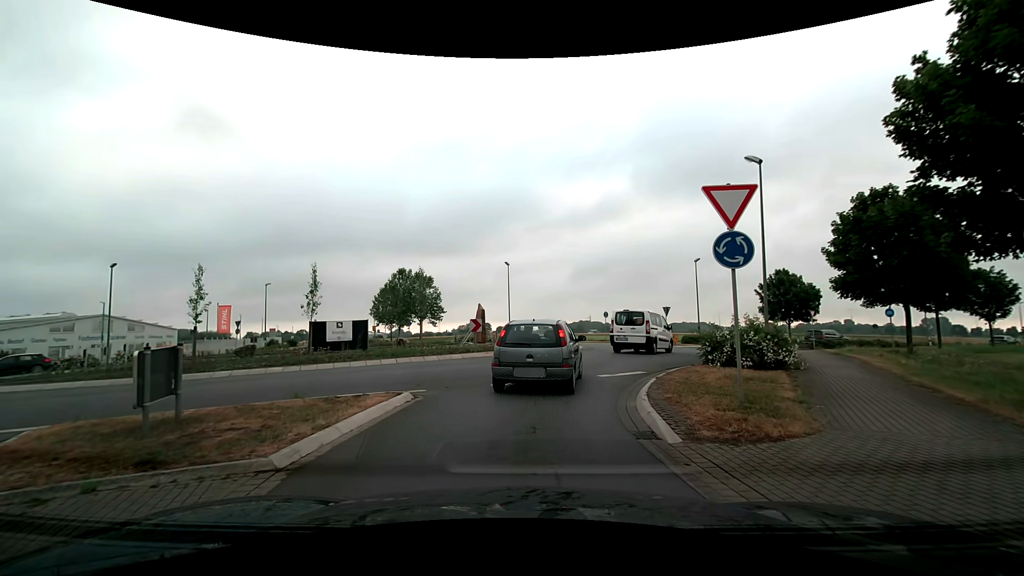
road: secondary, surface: asphalt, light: Day
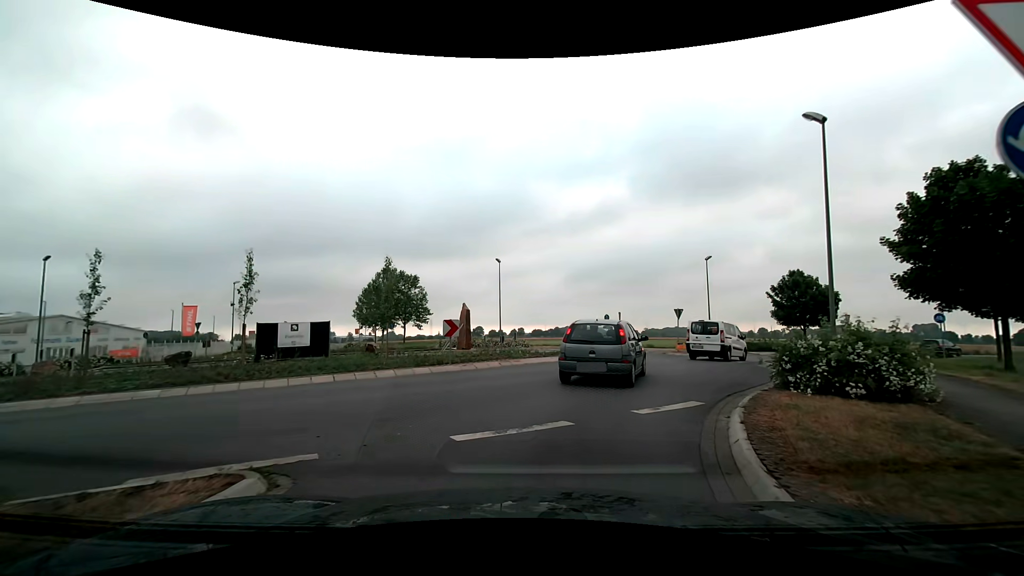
(-0.1, +5.2) m; 0°
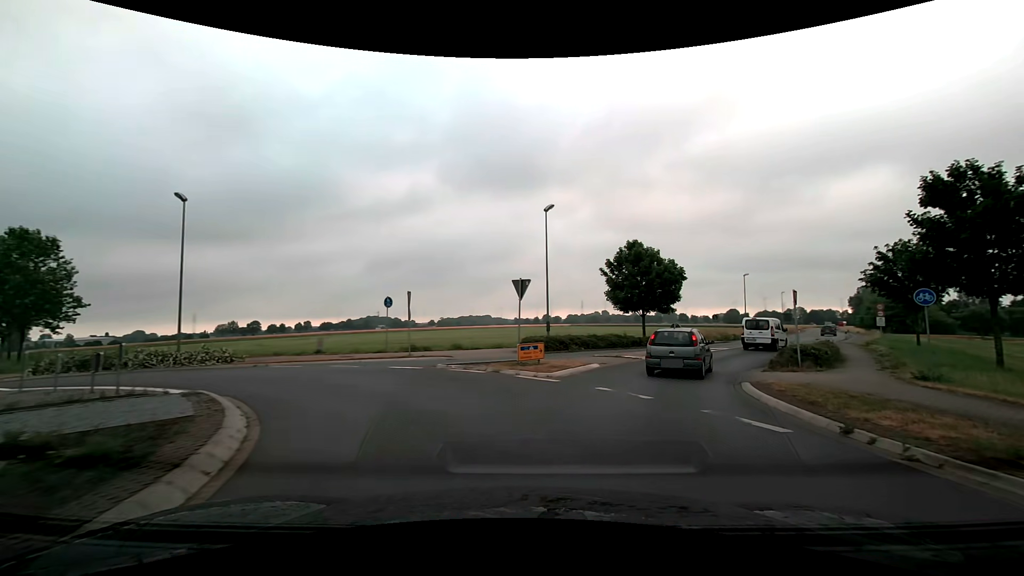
(+3.0, +19.3) m; +22°
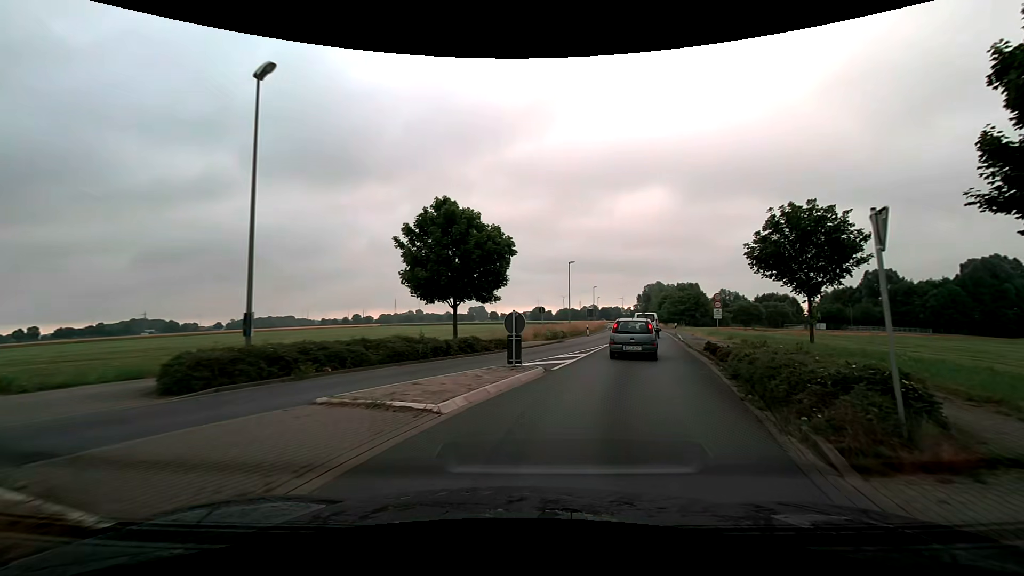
(+2.8, +14.5) m; +21°
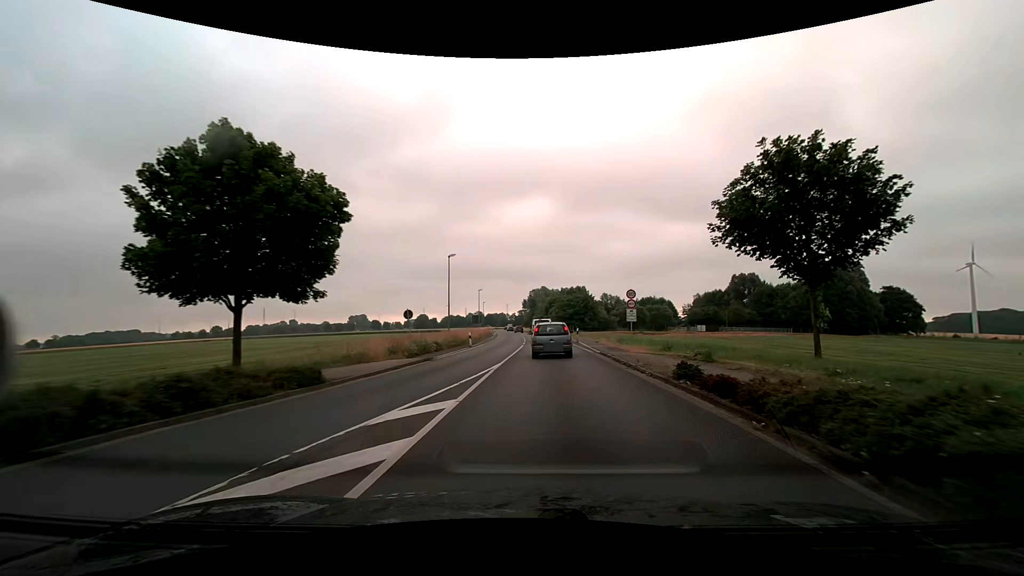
(+1.1, +10.9) m; +13°
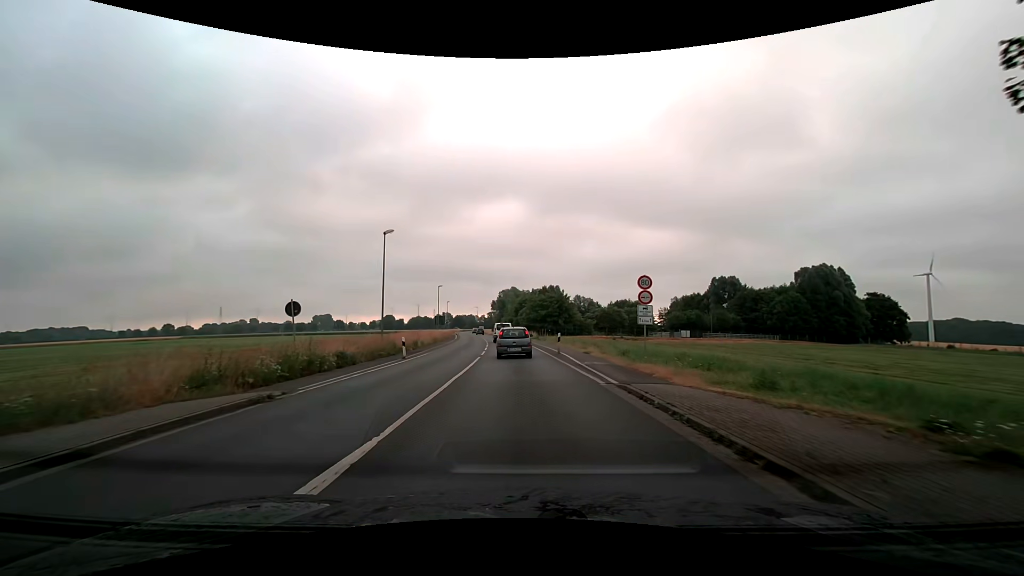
(+0.4, +11.7) m; +3°
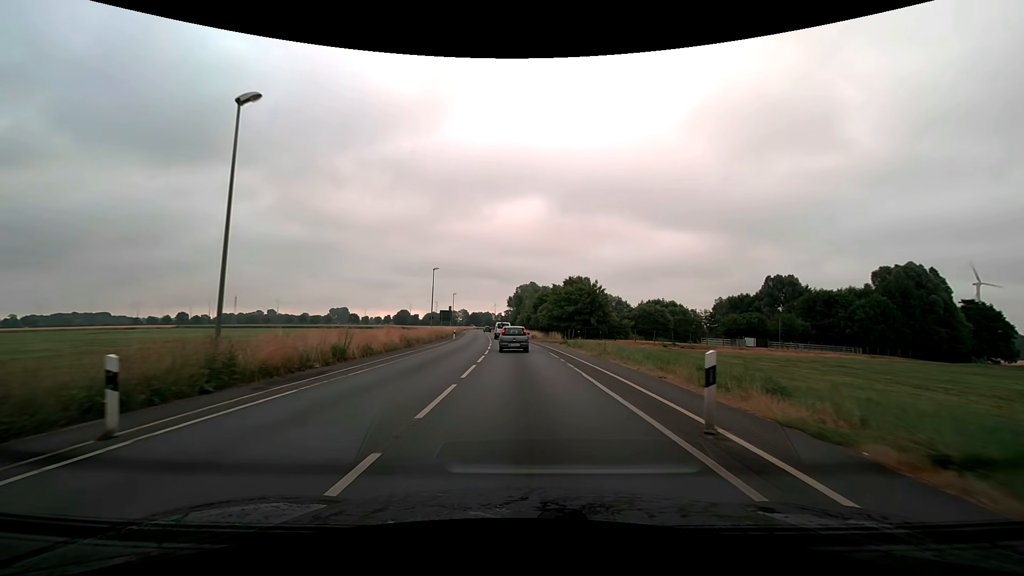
(-0.3, +19.7) m; -2°
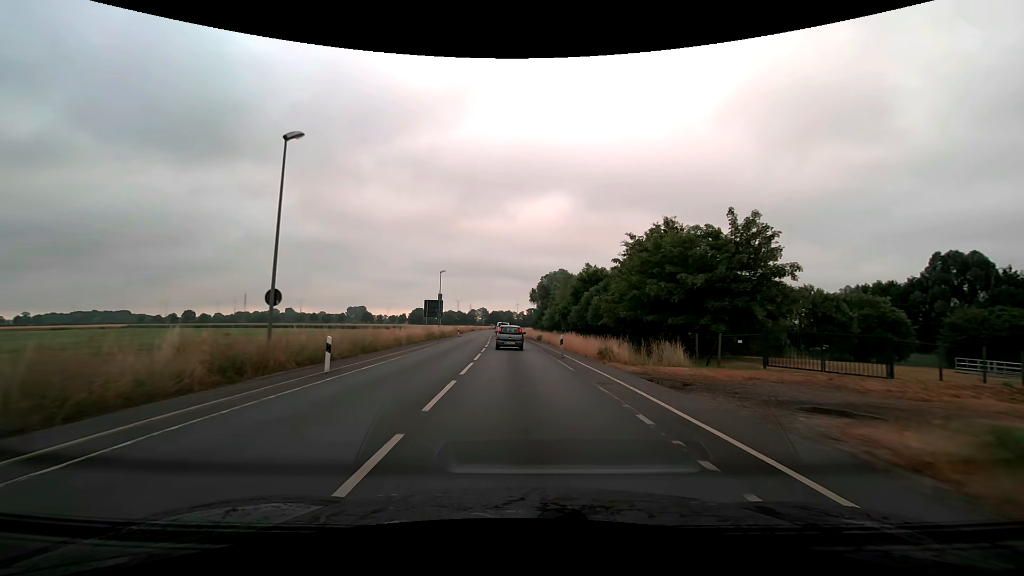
(-1.4, +42.1) m; -3°
(0, +10) (0, +20) (0, +30) (-1, +40) (-1, +50) (-2, +60) (-2, +70) (-3, +80) (-3, +90) (-4, +100) m
